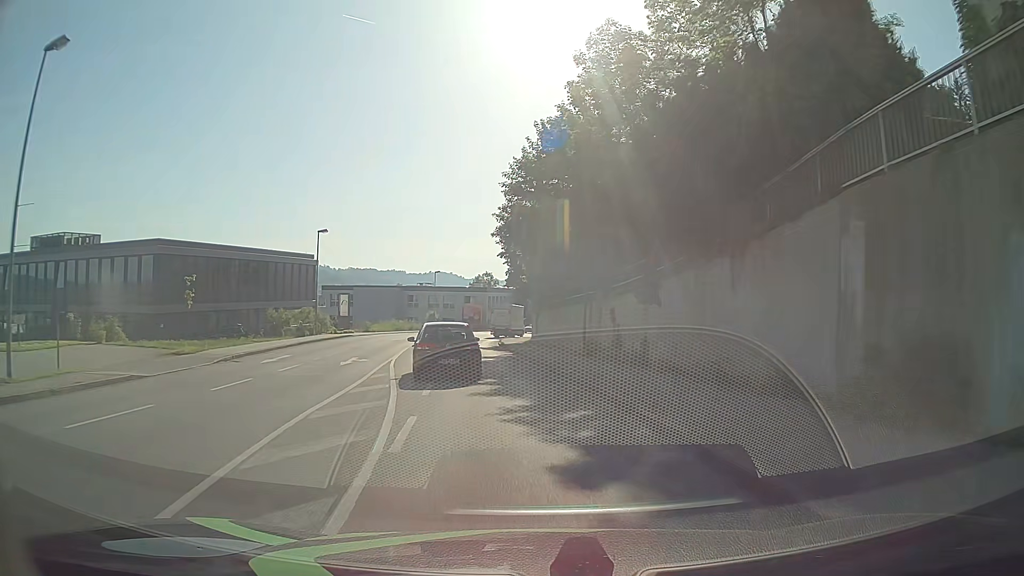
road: tertiary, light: Day
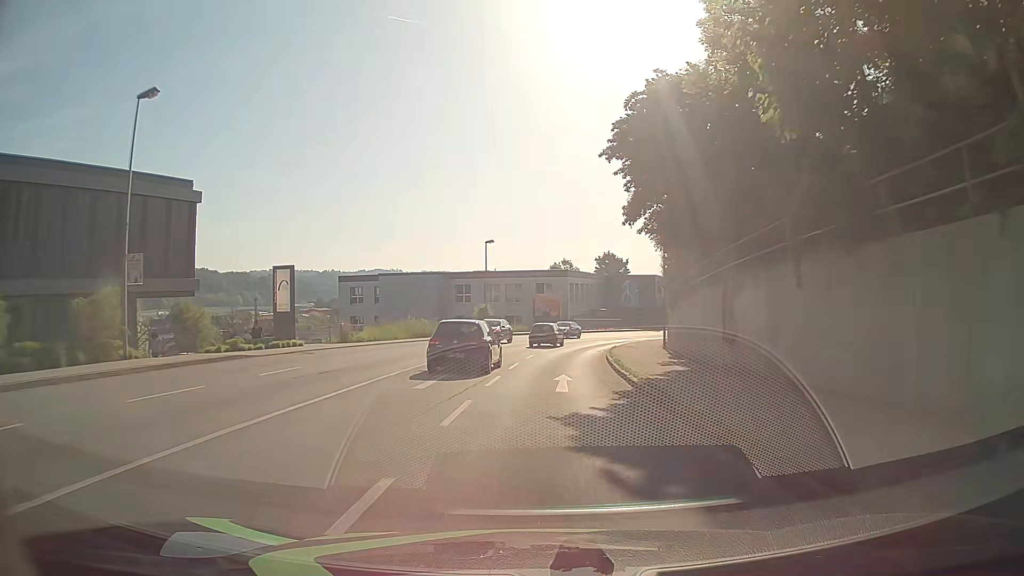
(-3.1, +34.3) m; -8°
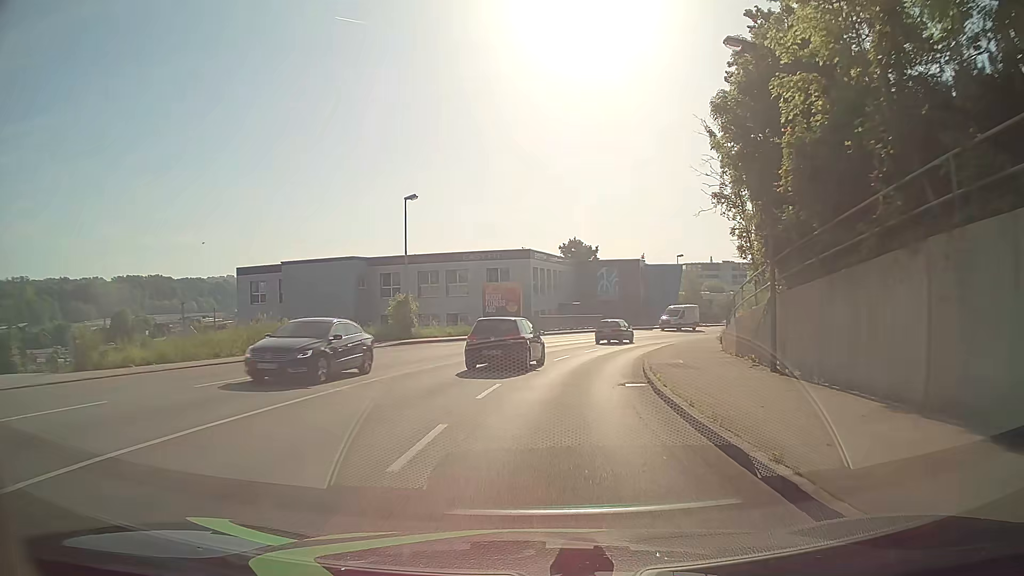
(+0.6, +20.9) m; +4°
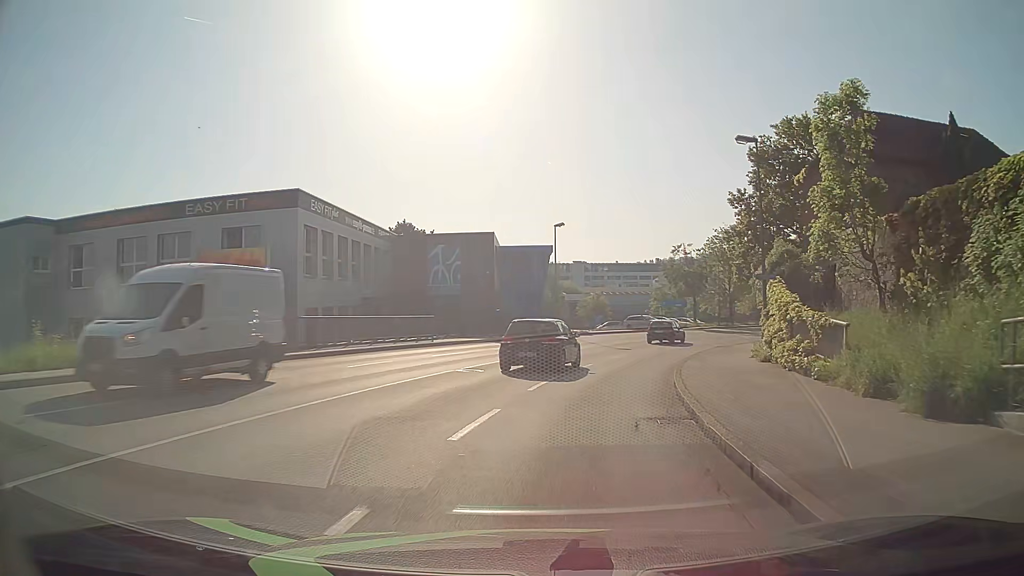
(+2.8, +27.6) m; +14°
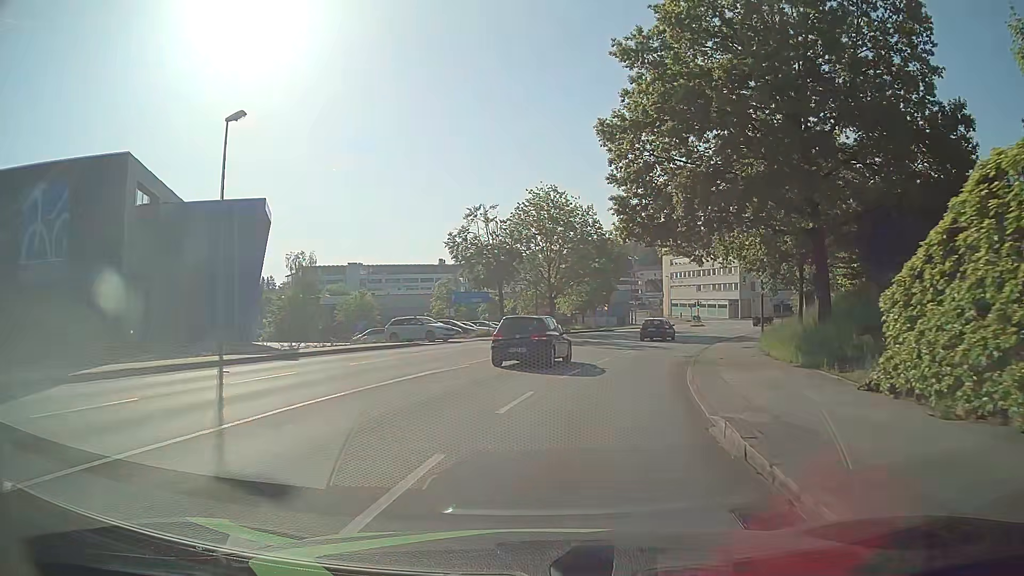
(+4.4, +27.2) m; +19°
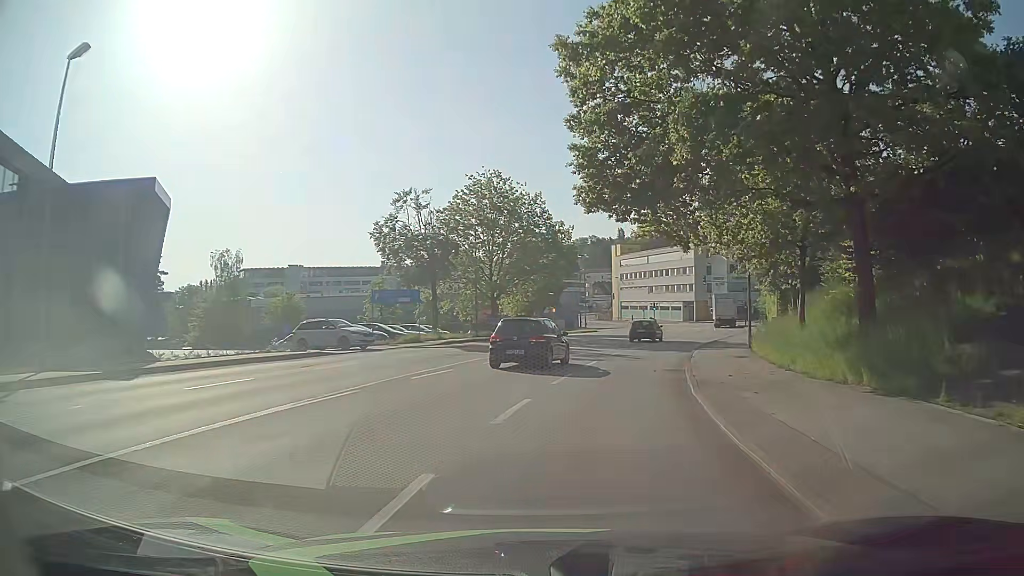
(+0.2, +6.9) m; +4°
(+1, +10) (+2, +20) (+5, +29) (+8, +39) (+12, +48) (+16, +57) (+20, +67) (+22, +76) (+25, +86) (+26, +96) m
